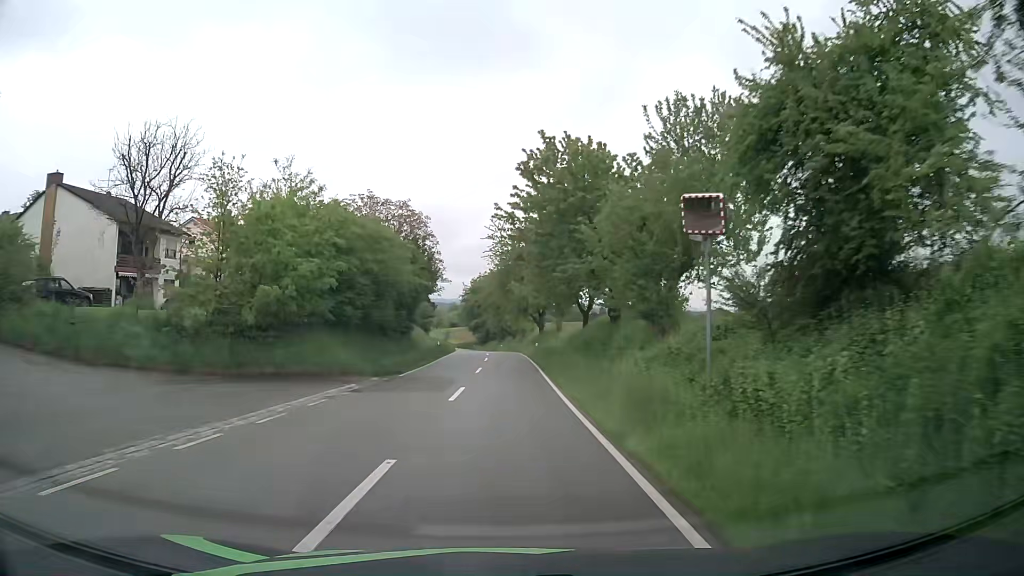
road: tertiary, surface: asphalt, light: Day
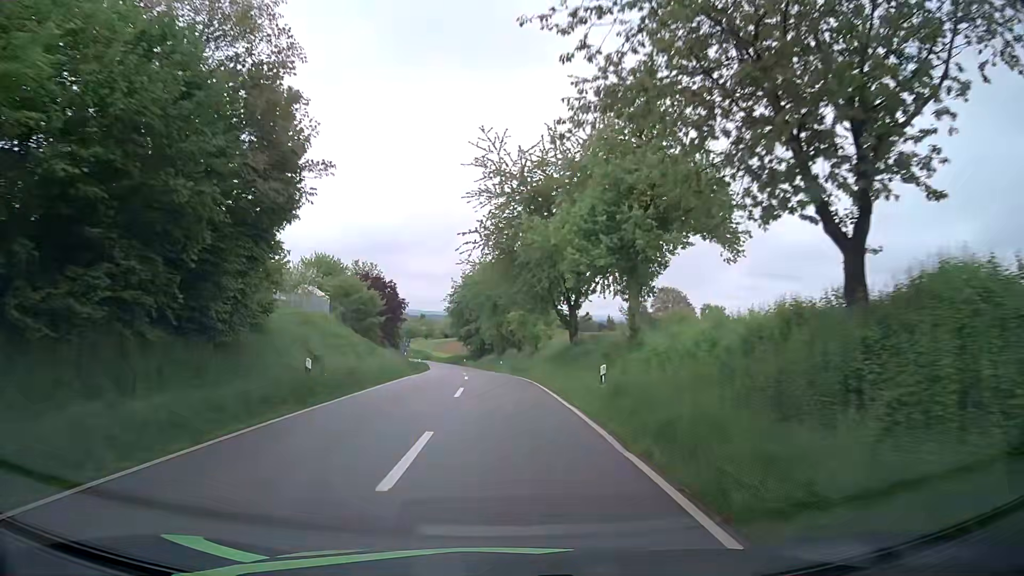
(-0.1, +33.4) m; 0°
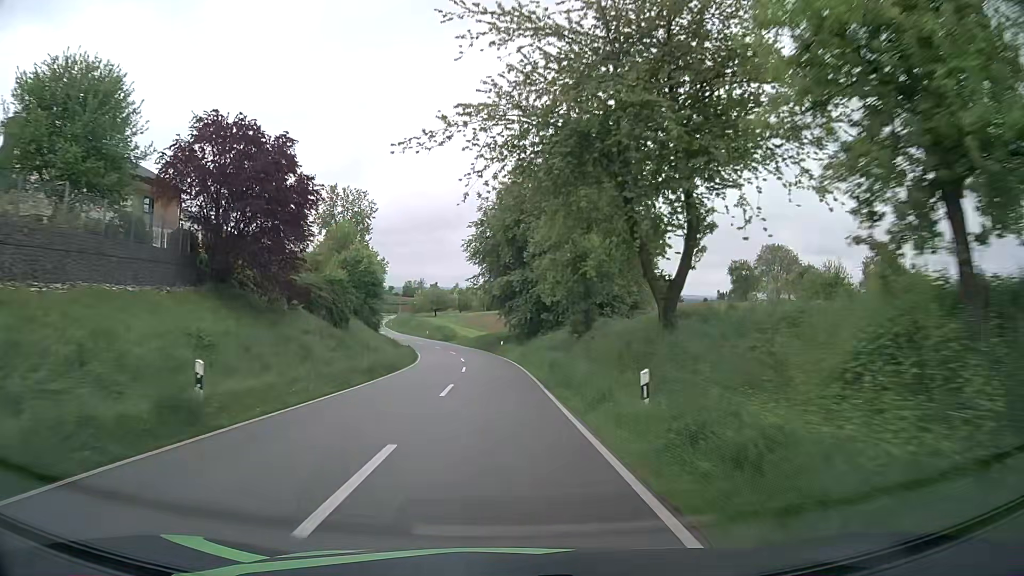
(-1.8, +49.5) m; -4°
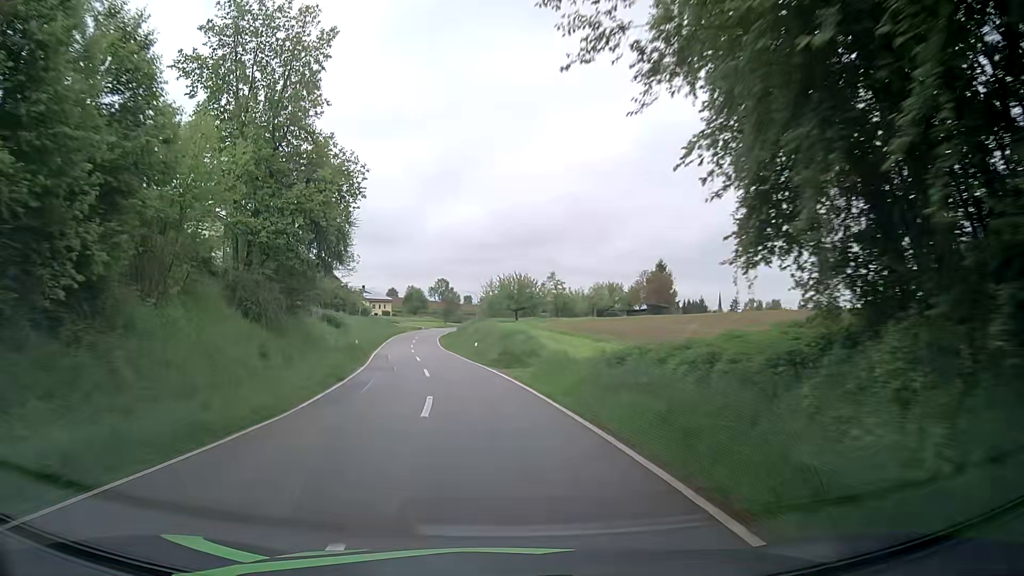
(-2.9, +52.1) m; -9°
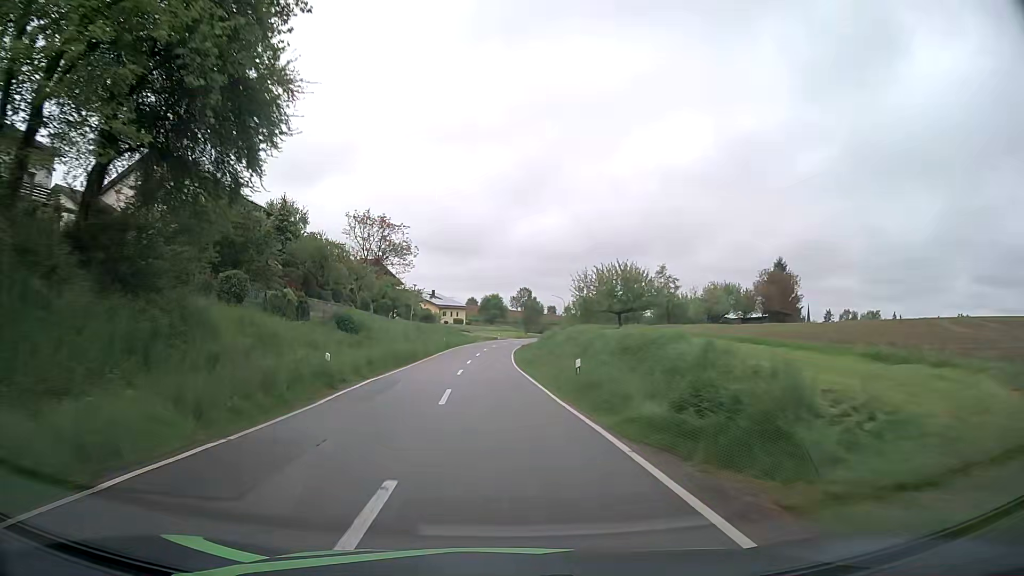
(-1.4, +21.6) m; -7°
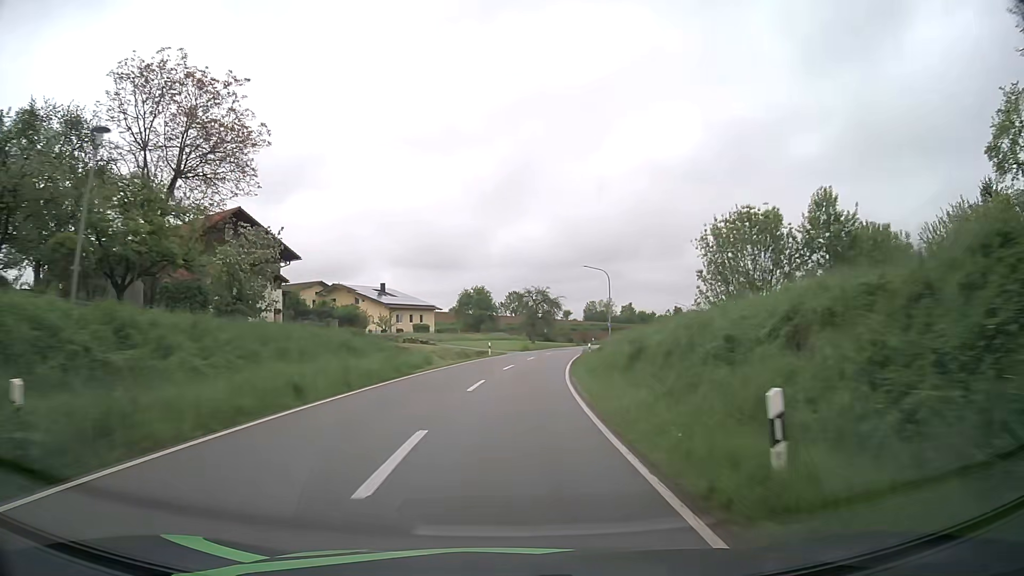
(-1.3, +56.4) m; +1°
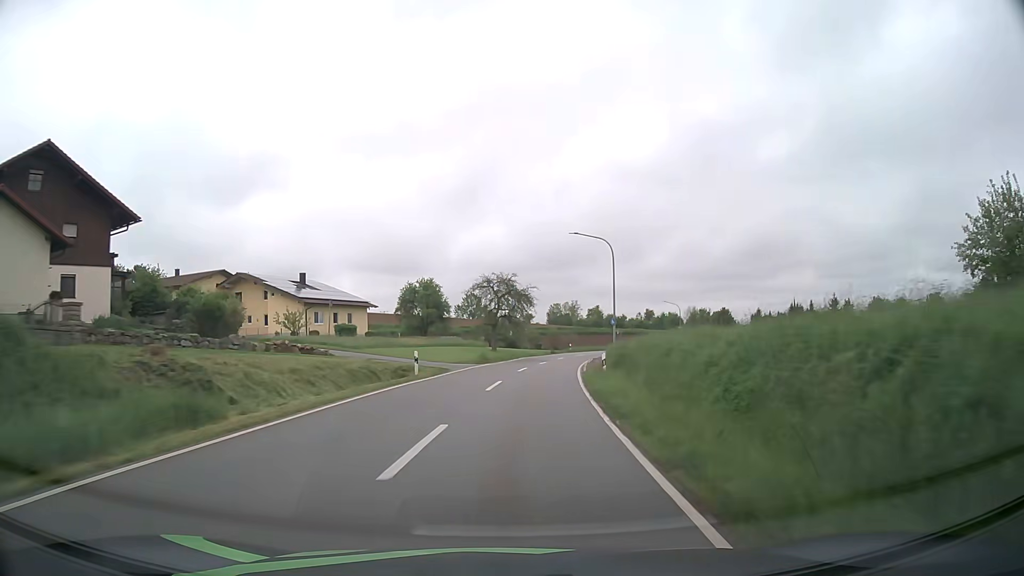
(+0.6, +22.3) m; +3°
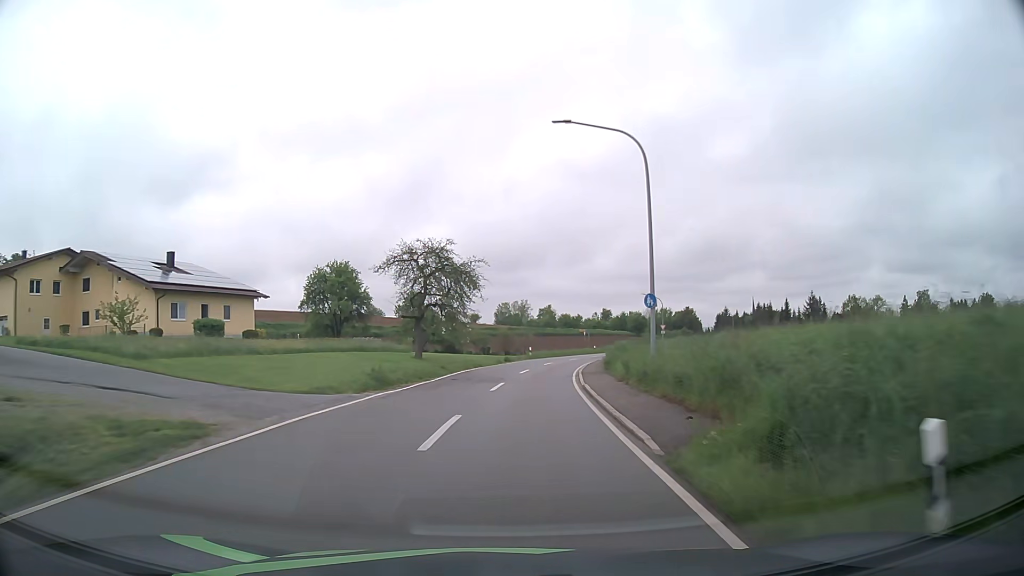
(+0.9, +21.9) m; +5°
(0, +10) (+1, +20) (+2, +30) (+3, +40) (+5, +50) (+7, +59) (+10, +69) (+13, +78) (+17, +88) (+21, +97) m
